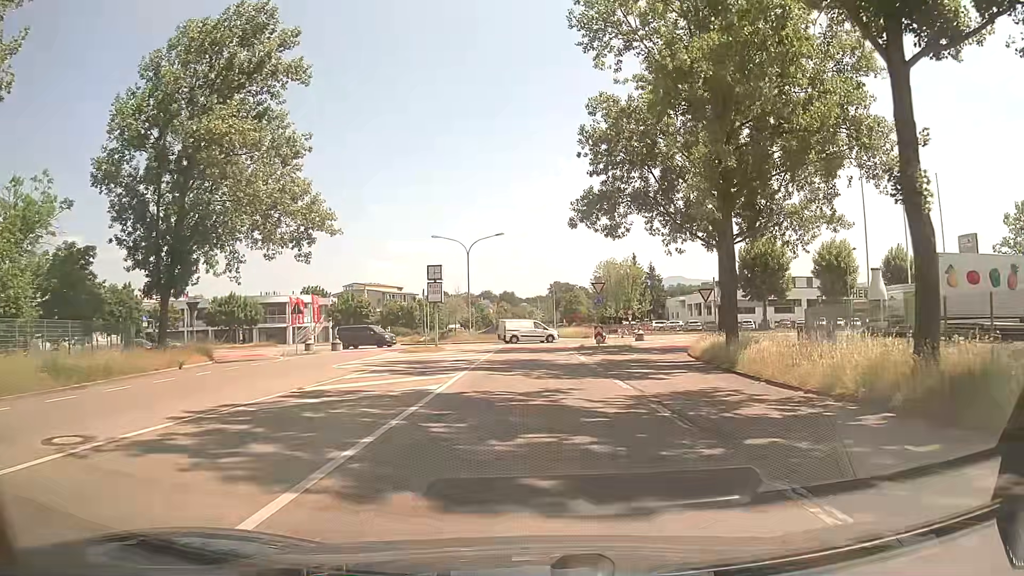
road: secondary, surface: asphalt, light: Day
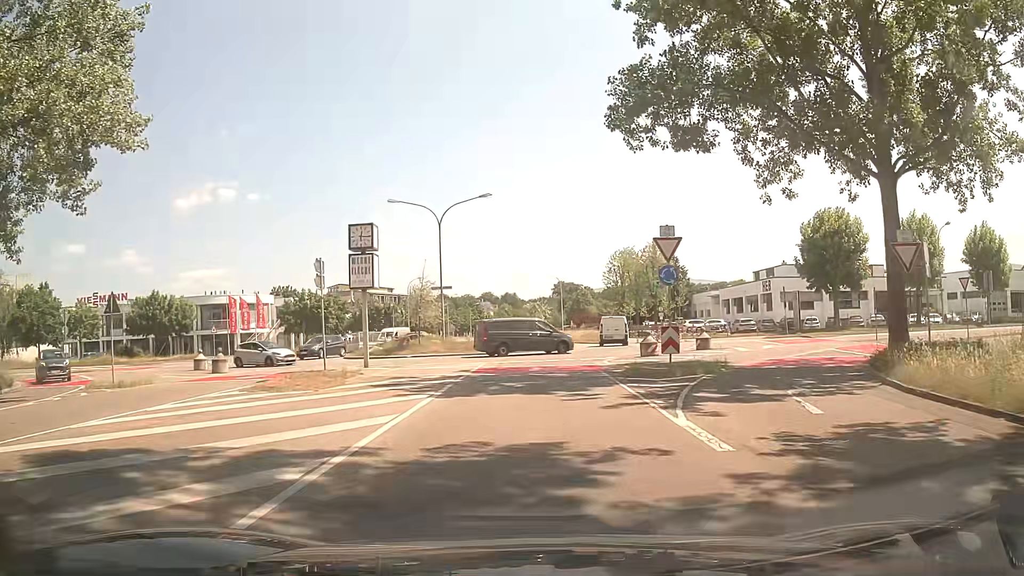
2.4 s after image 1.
(-0.1, +19.5) m; 0°
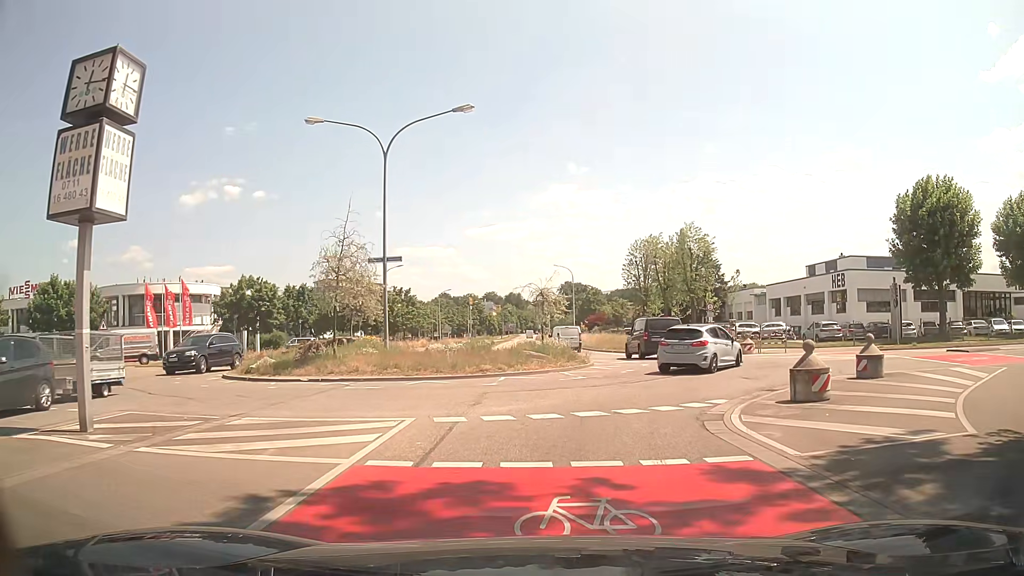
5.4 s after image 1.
(-0.3, +17.1) m; -1°
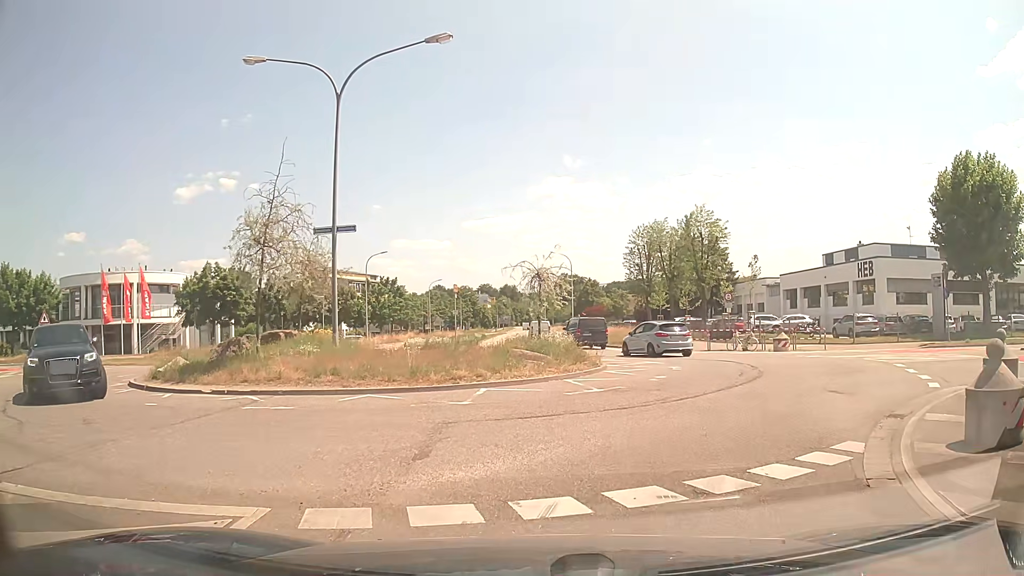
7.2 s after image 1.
(0.0, +5.8) m; 0°
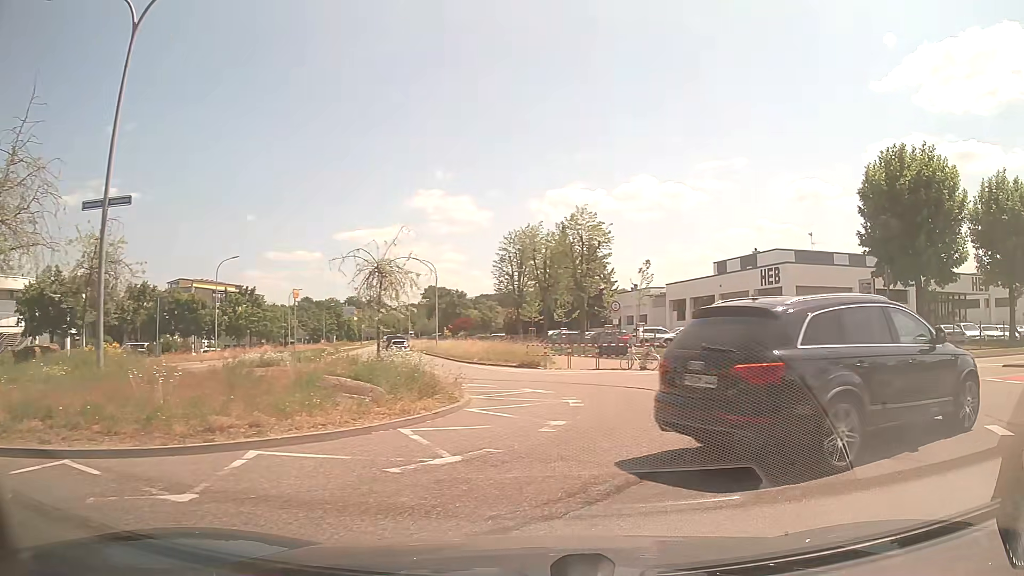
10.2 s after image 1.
(+0.4, +6.0) m; +13°
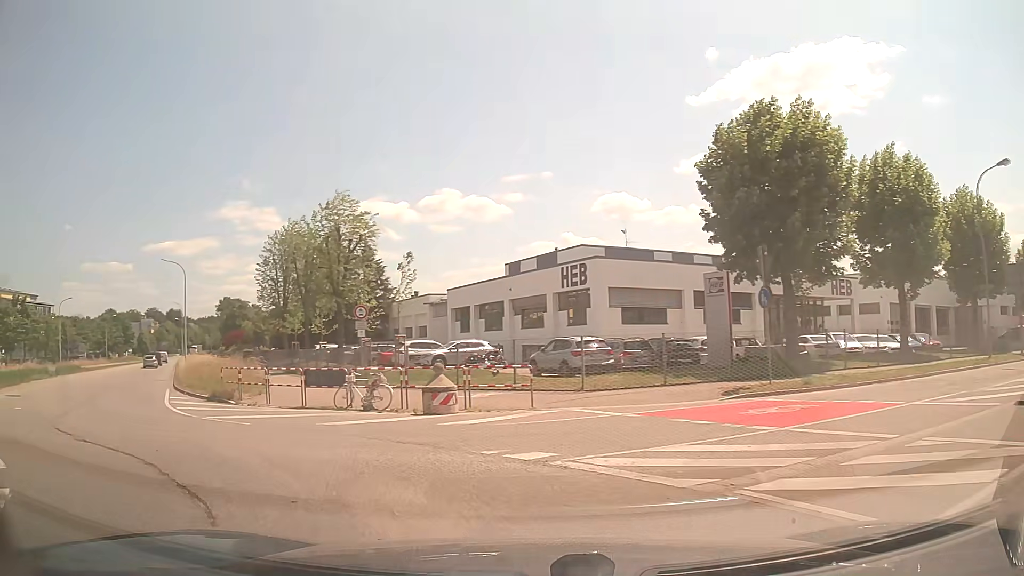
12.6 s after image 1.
(+3.0, +10.4) m; +15°
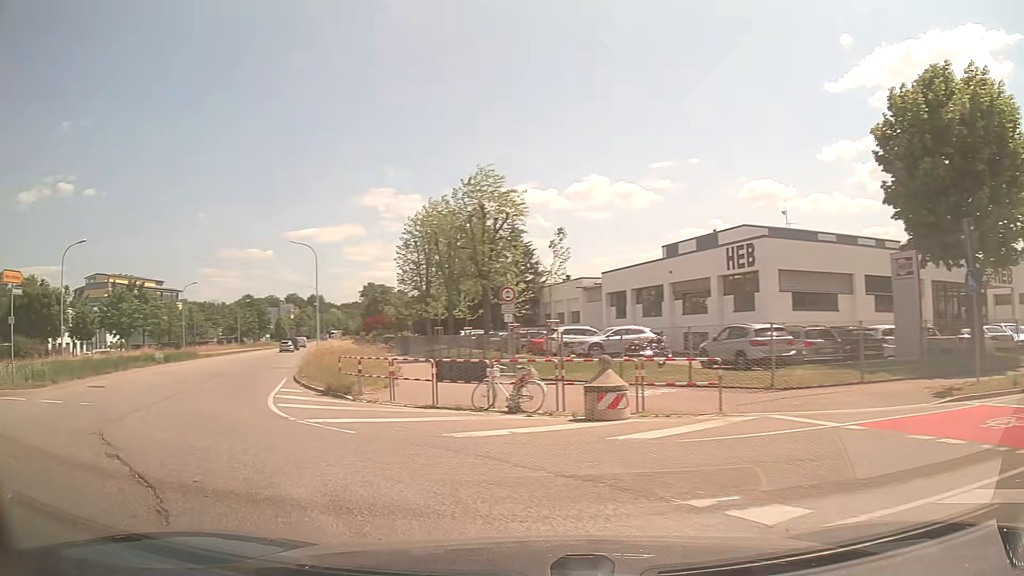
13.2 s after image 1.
(-0.3, +3.3) m; -12°
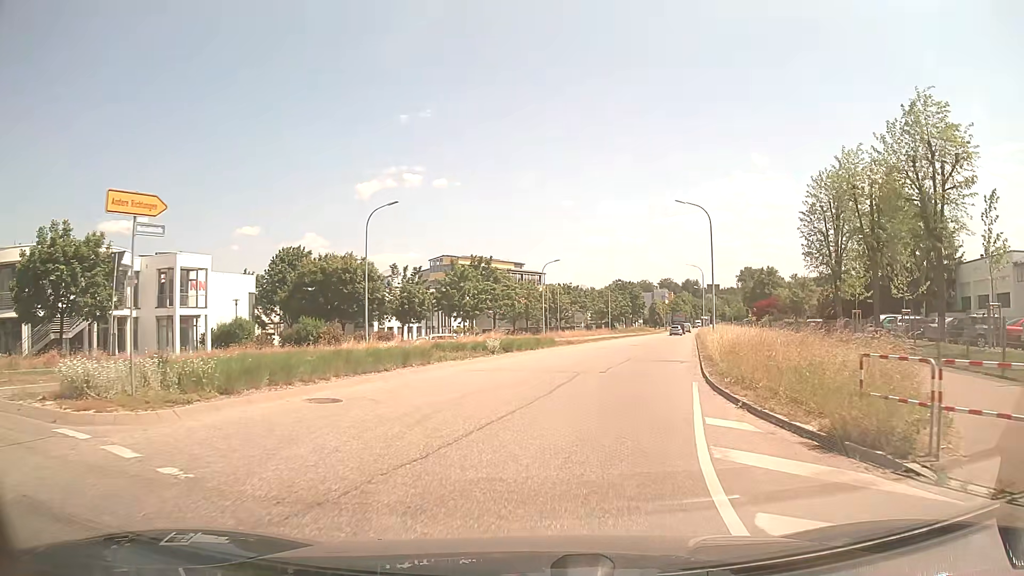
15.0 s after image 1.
(-4.1, +10.6) m; -31°
(+1, +10) (+3, +20) (+5, +30) (+7, +39) (+9, +49) (+12, +59) (+14, +68) (+17, +78) (+19, +88) (+22, +97) m
